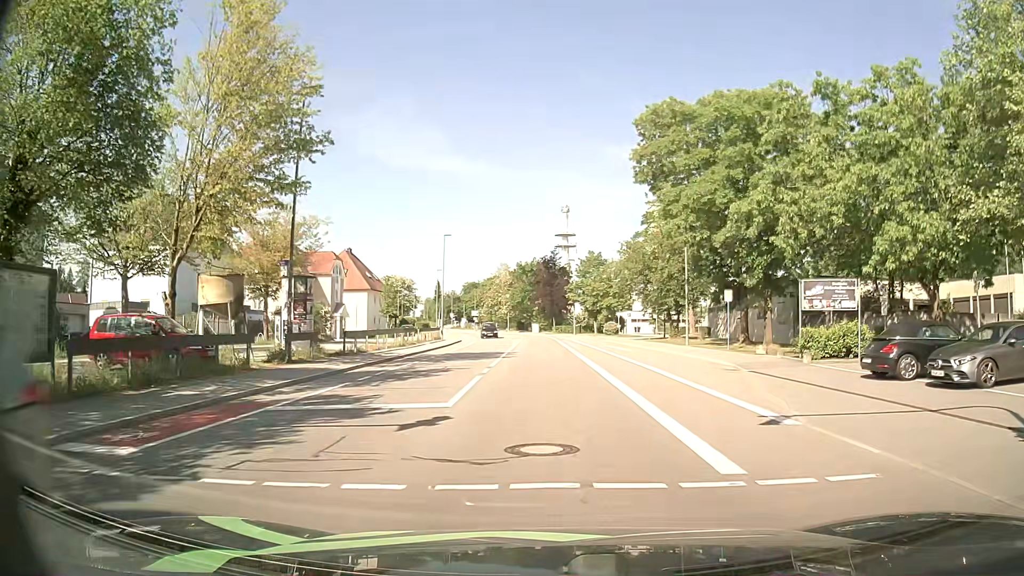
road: tertiary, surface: asphalt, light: Day
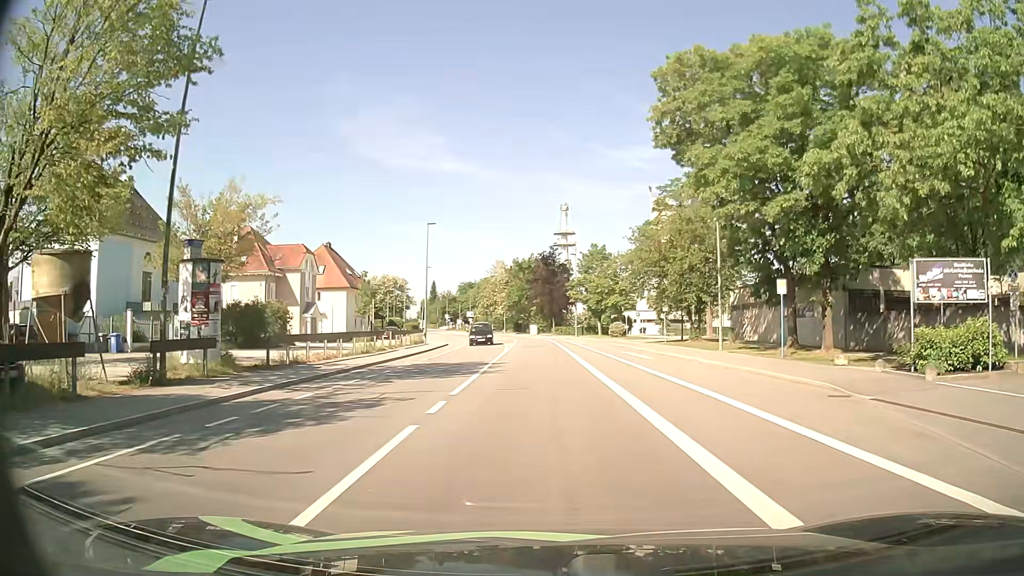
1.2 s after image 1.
(0.0, +8.6) m; 0°
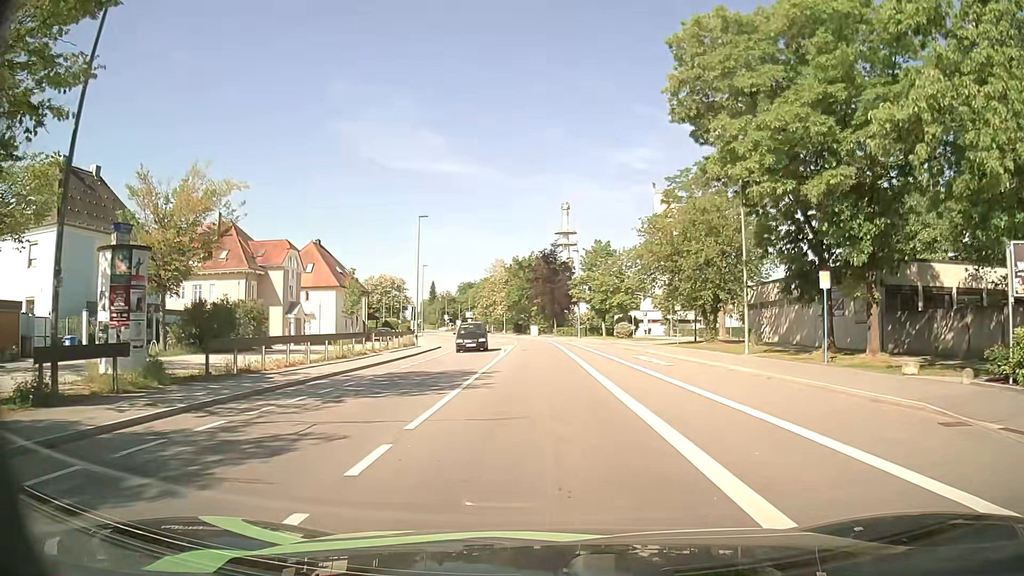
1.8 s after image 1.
(0.0, +4.4) m; -1°
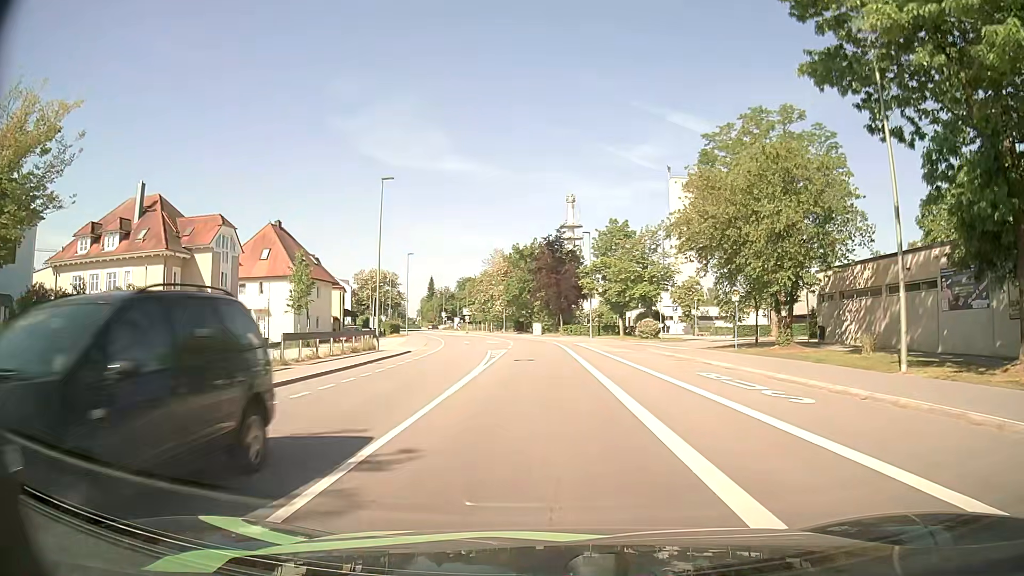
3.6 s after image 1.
(0.0, +13.7) m; 0°
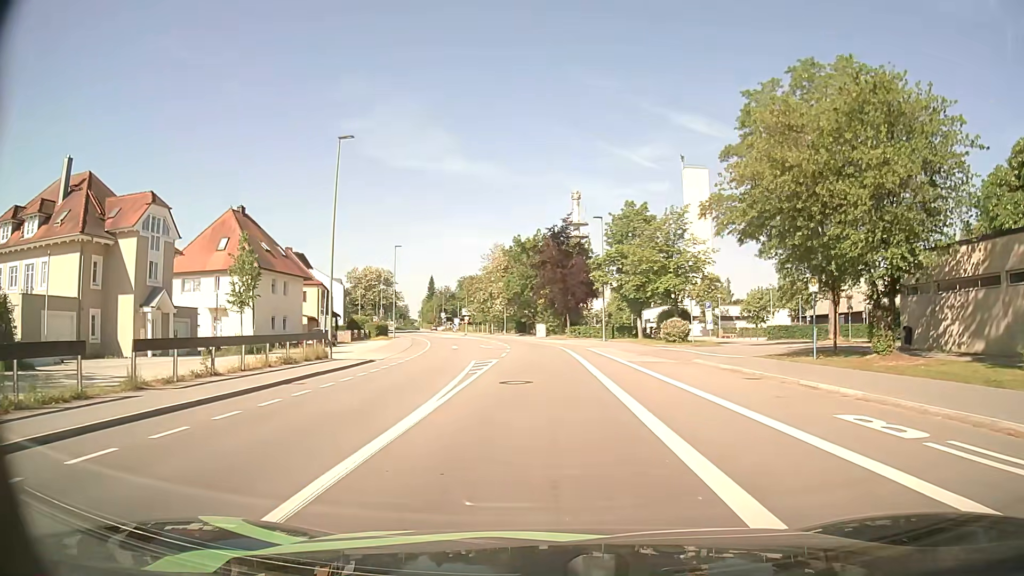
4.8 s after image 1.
(0.0, +9.7) m; -1°
